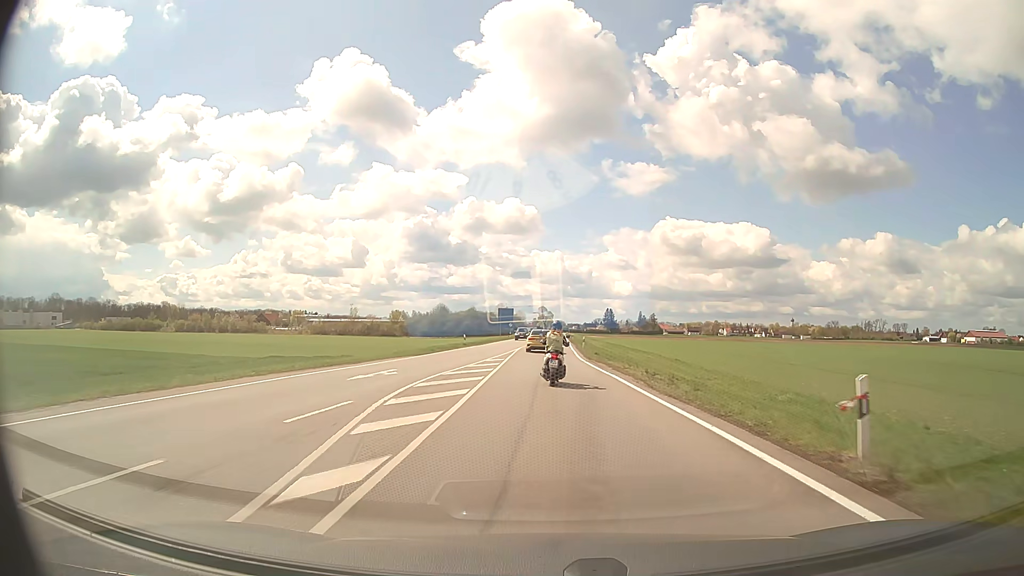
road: secondary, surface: asphalt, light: Day
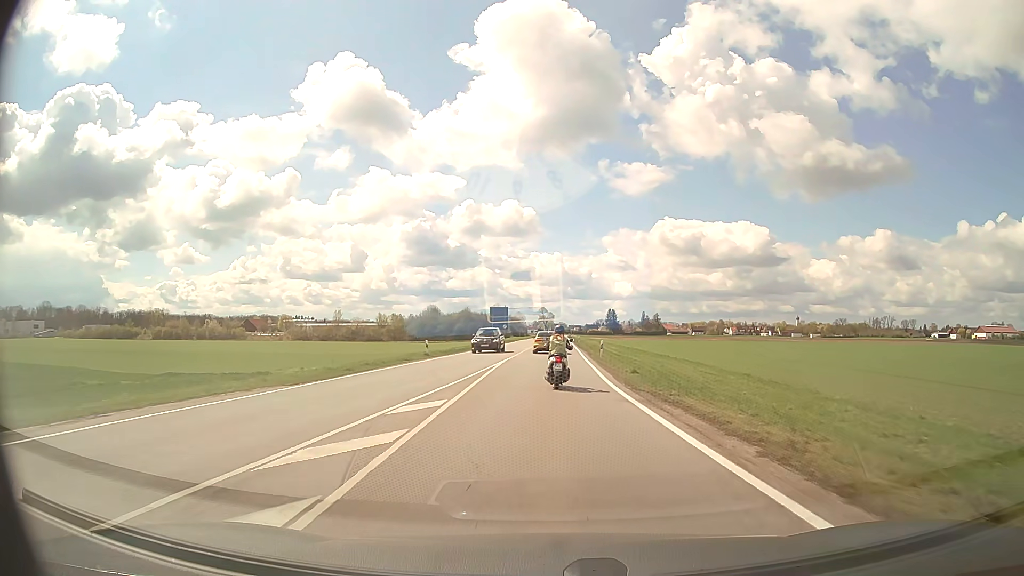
(0.0, +18.0) m; 0°
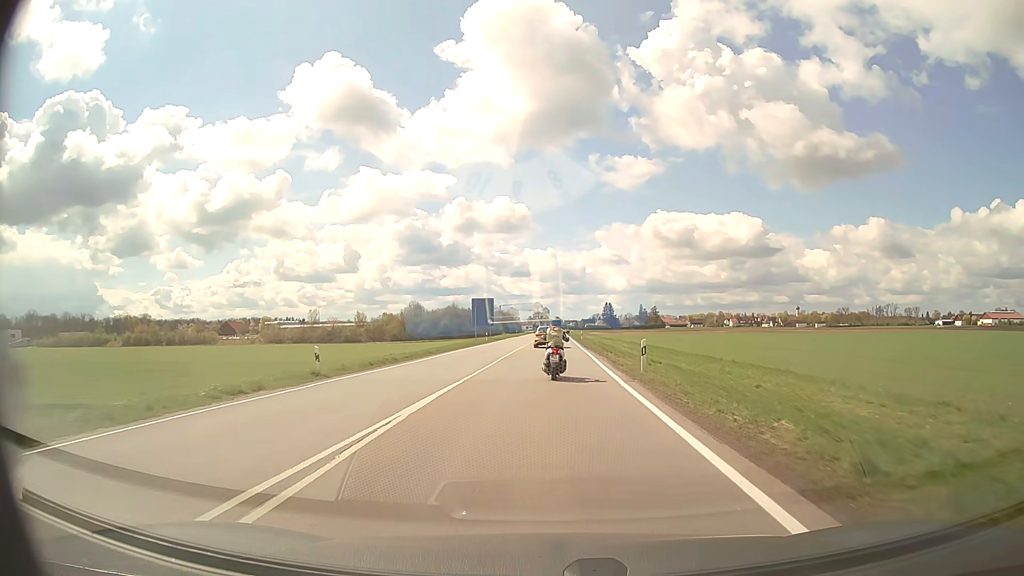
(+0.2, +18.0) m; +1°
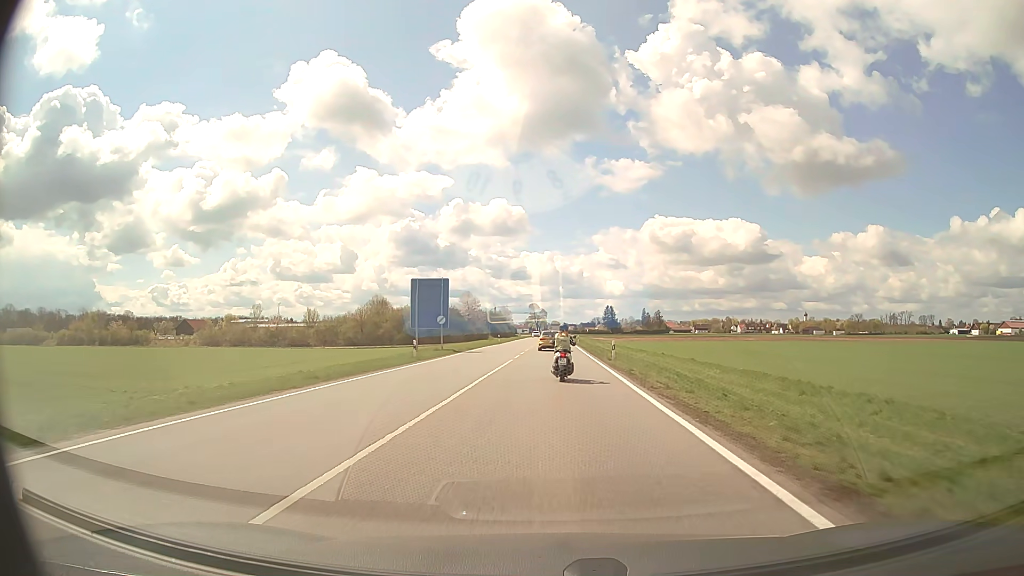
(-0.1, +36.6) m; 0°
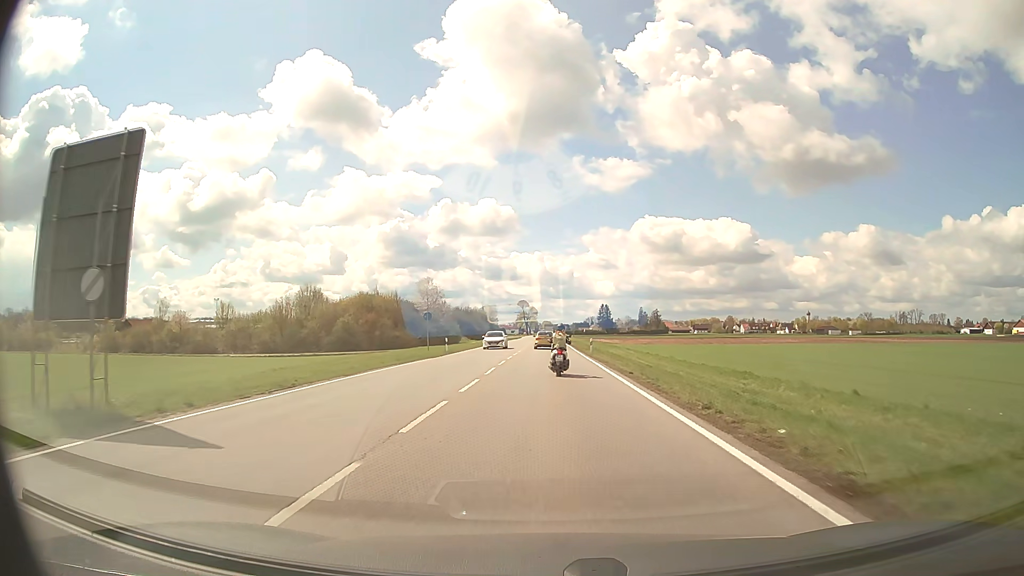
(+0.1, +37.7) m; +1°
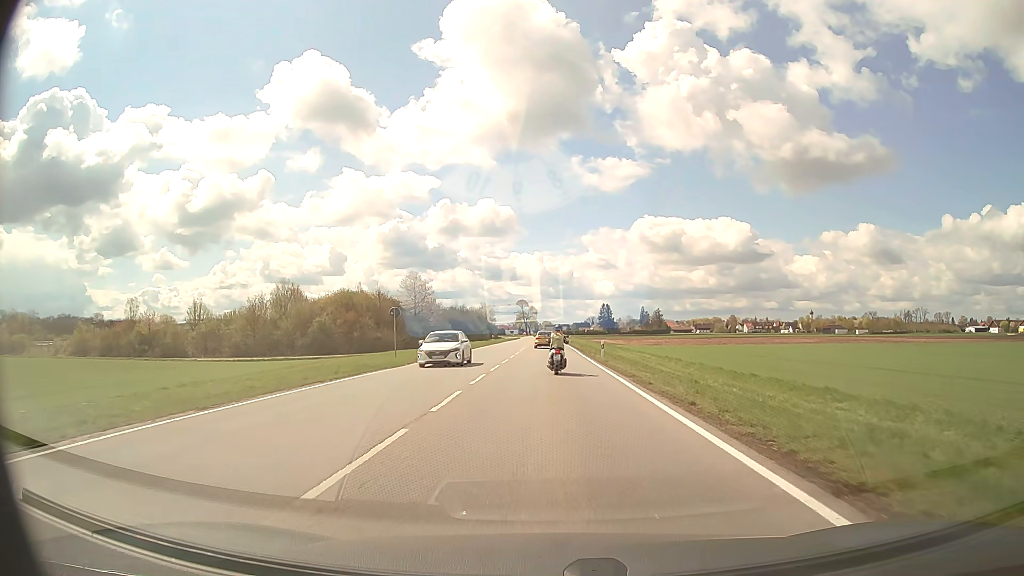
(0.0, +9.6) m; 0°
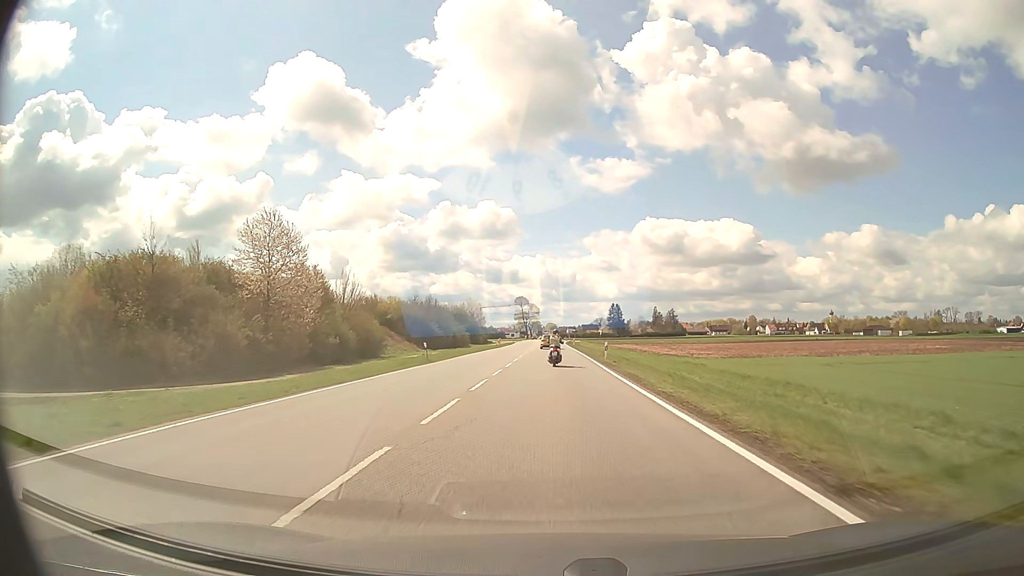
(-0.2, +49.7) m; 0°
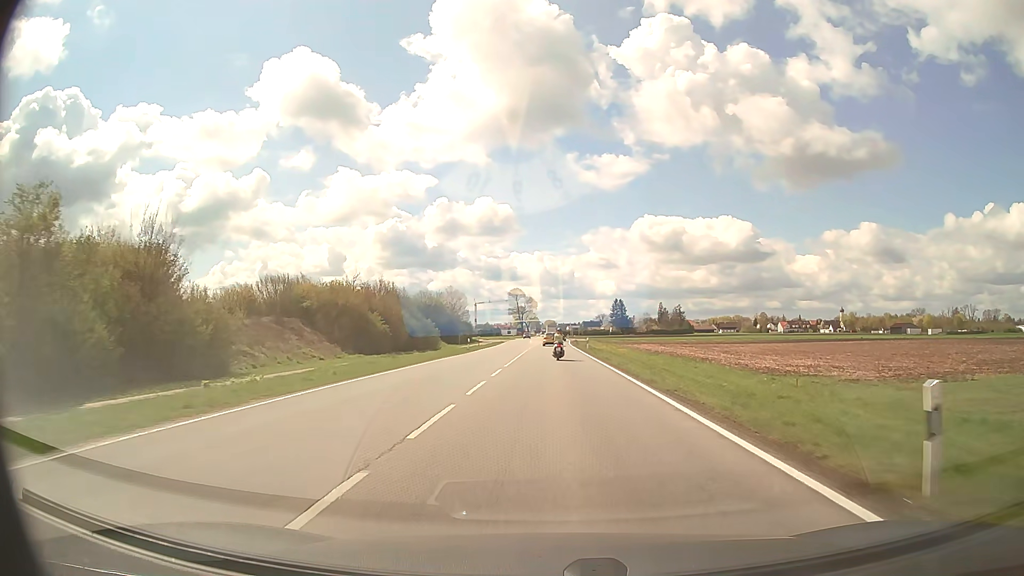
(0.0, +31.8) m; 0°
(0, +10) (0, +20) (0, +30) (0, +40) (+1, +50) (+1, +60) (+1, +70) (+1, +80) (+1, +90) (+1, +100) m
